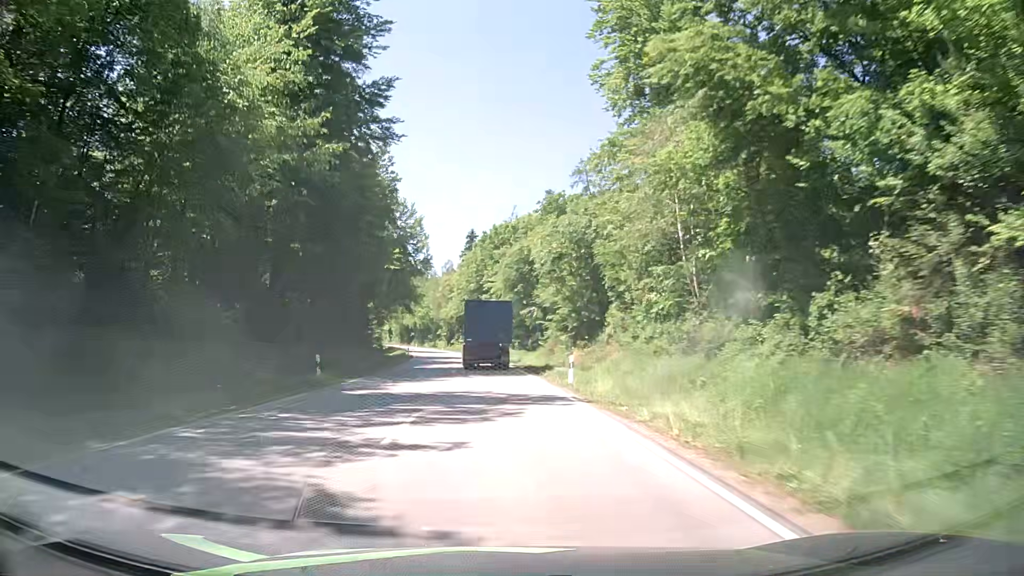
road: secondary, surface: asphalt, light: Day
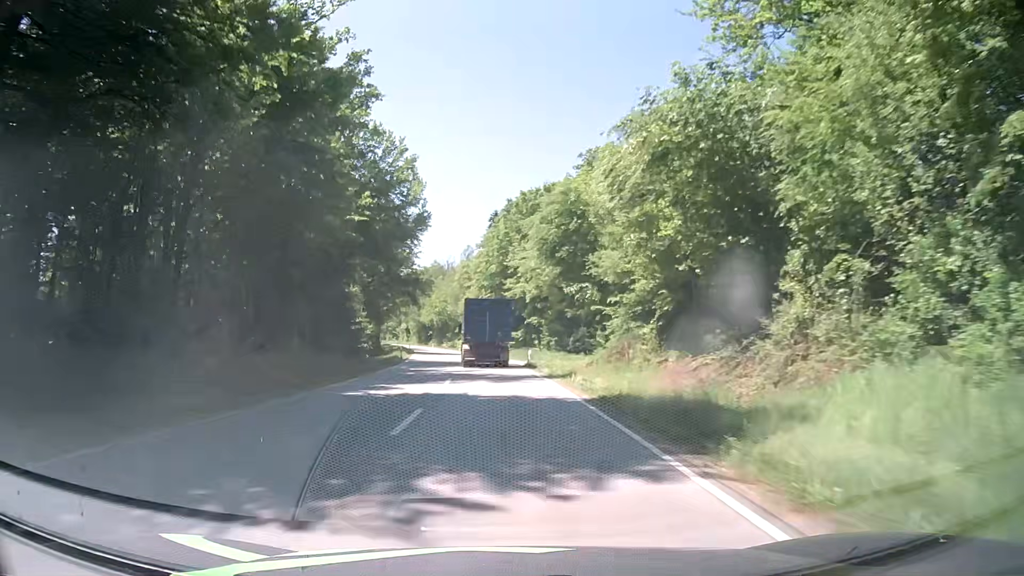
(-0.4, +23.2) m; -2°
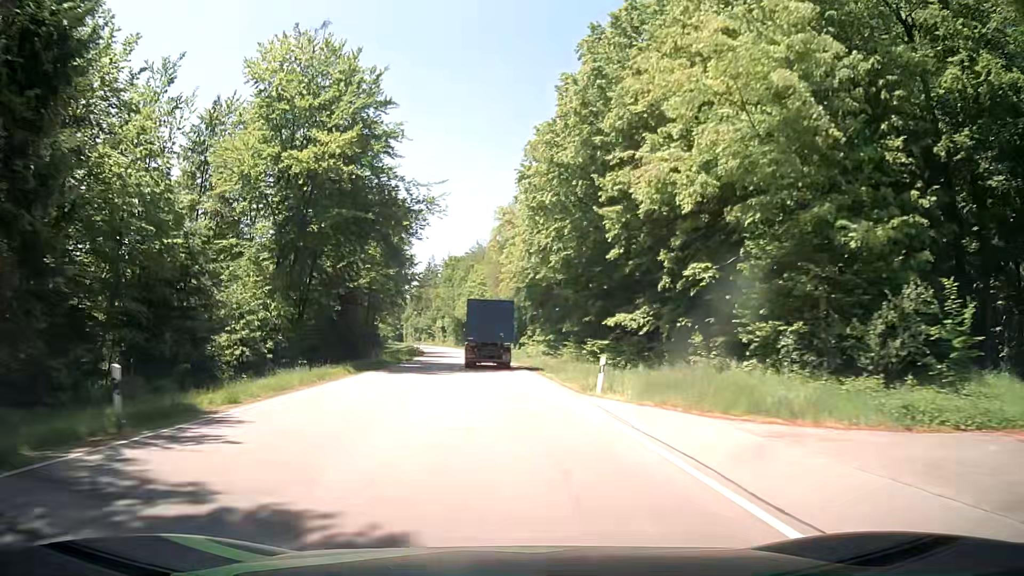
(-1.8, +46.6) m; -4°
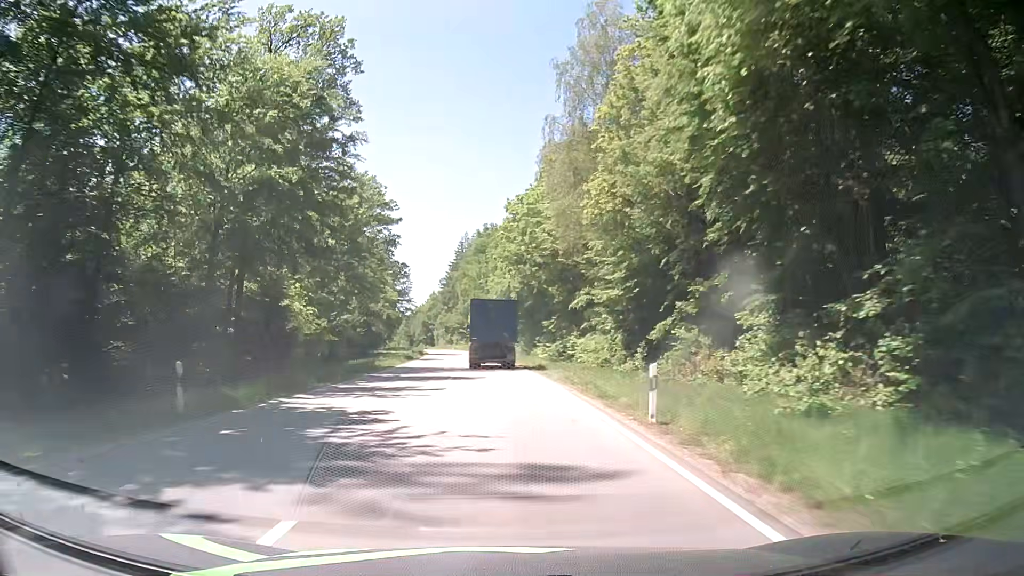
(-2.7, +58.6) m; -5°
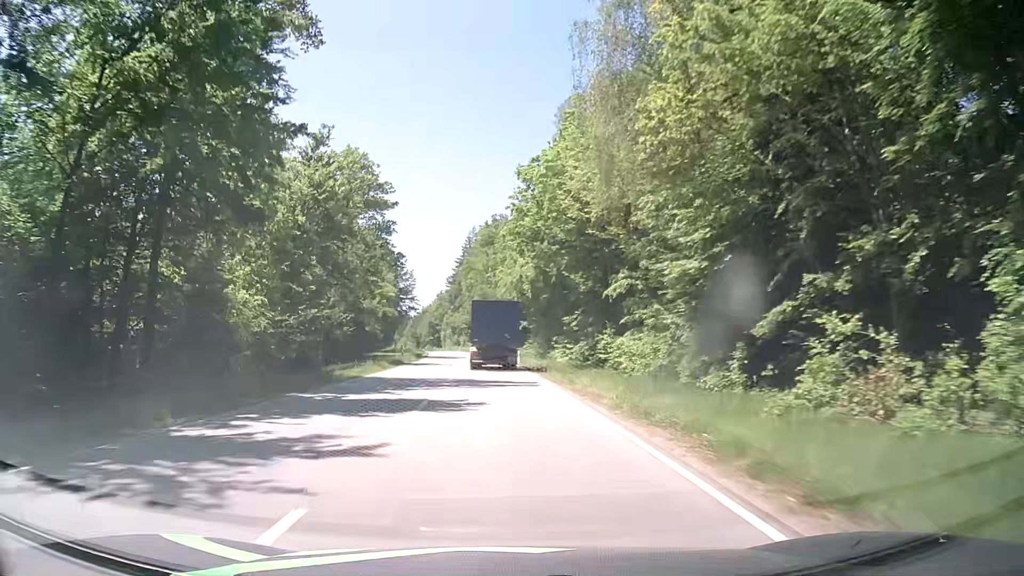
(-0.1, +11.8) m; -1°
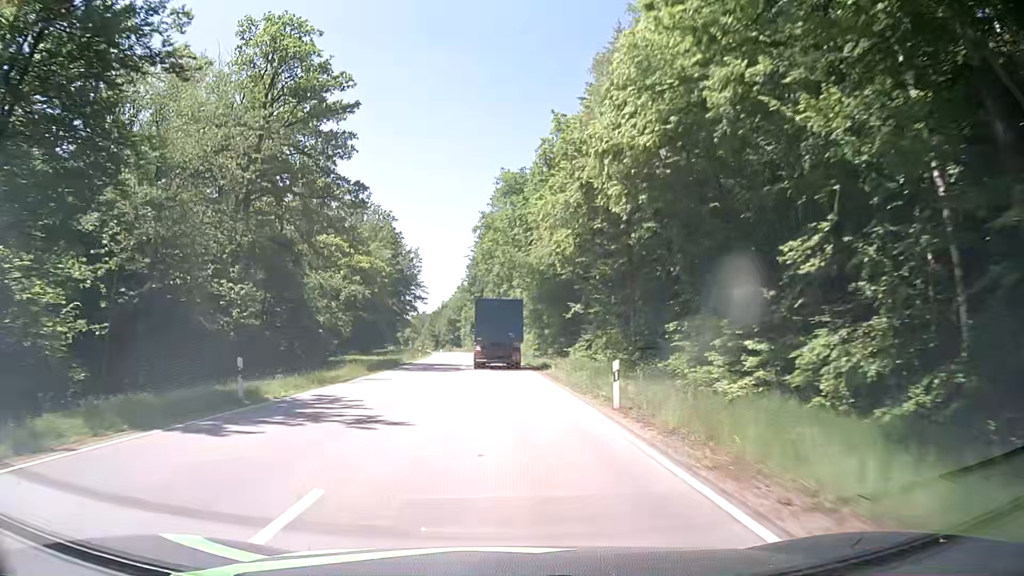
(-0.6, +35.3) m; -2°
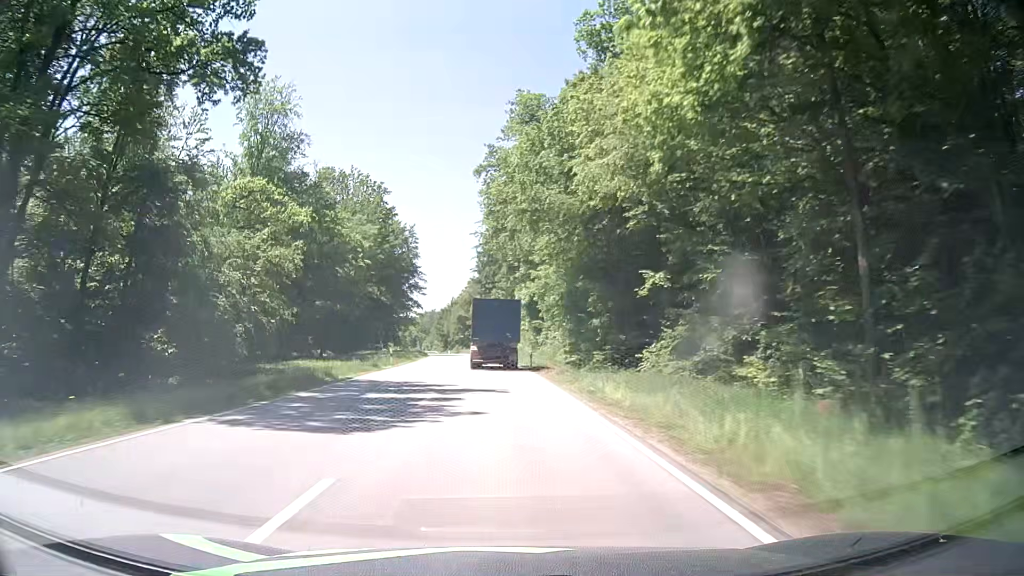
(-0.4, +23.5) m; -1°
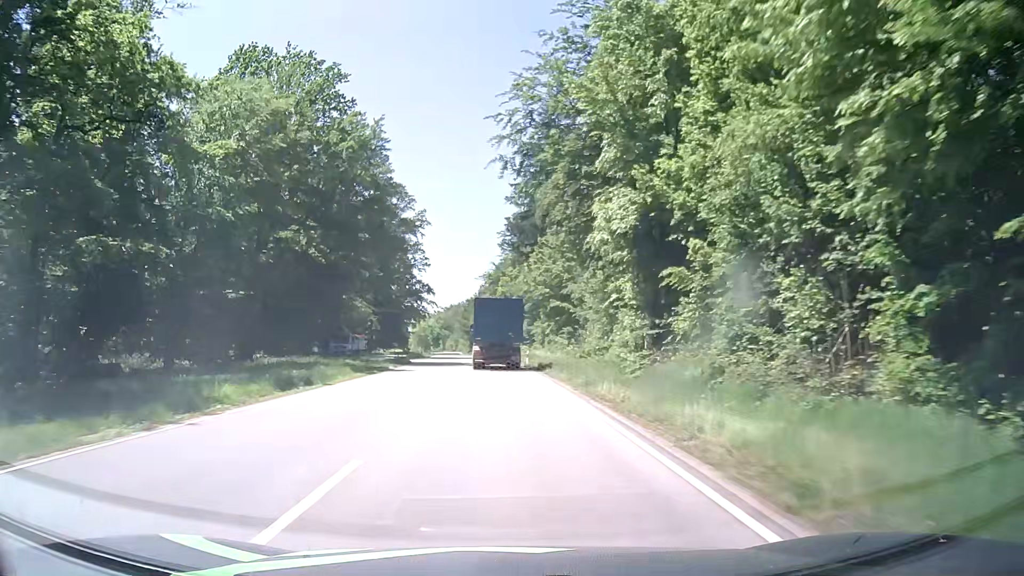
(-1.3, +46.9) m; -3°
(0, +10) (0, +20) (0, +30) (-1, +40) (-1, +50) (-2, +60) (-3, +70) (-3, +80) (-4, +90) (-5, +100) m
